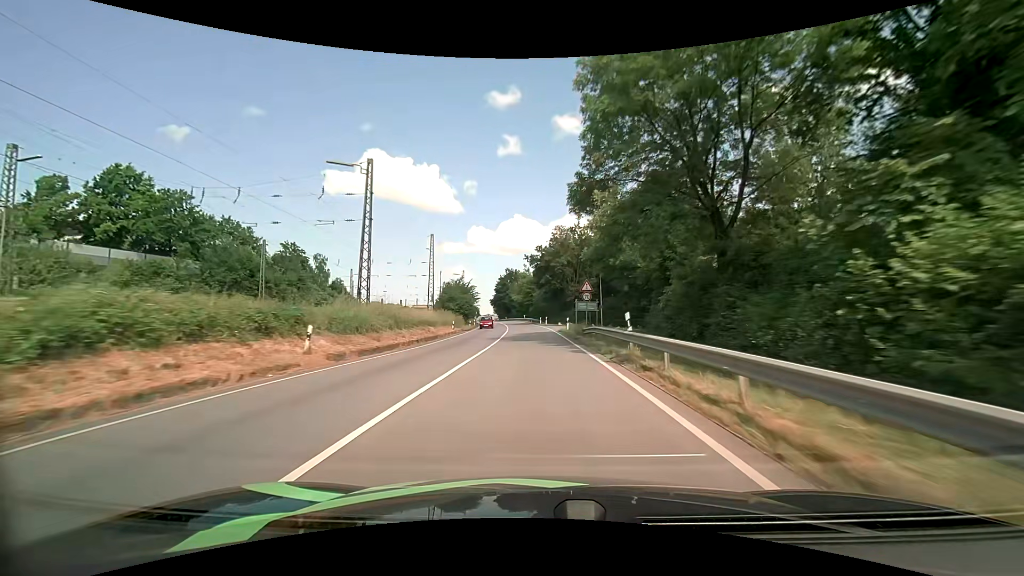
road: primary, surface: asphalt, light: Day
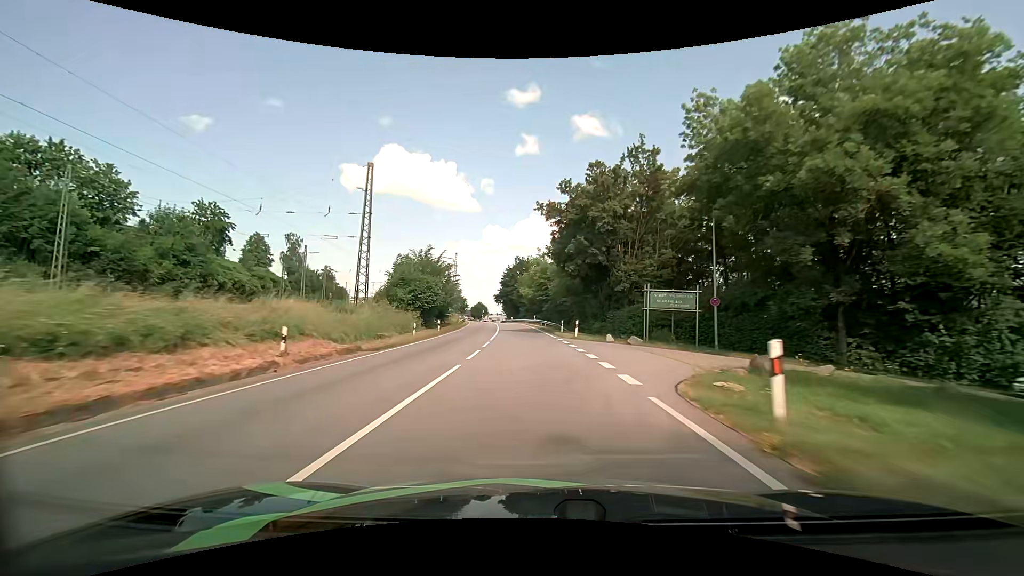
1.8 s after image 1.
(-0.4, +34.4) m; -1°
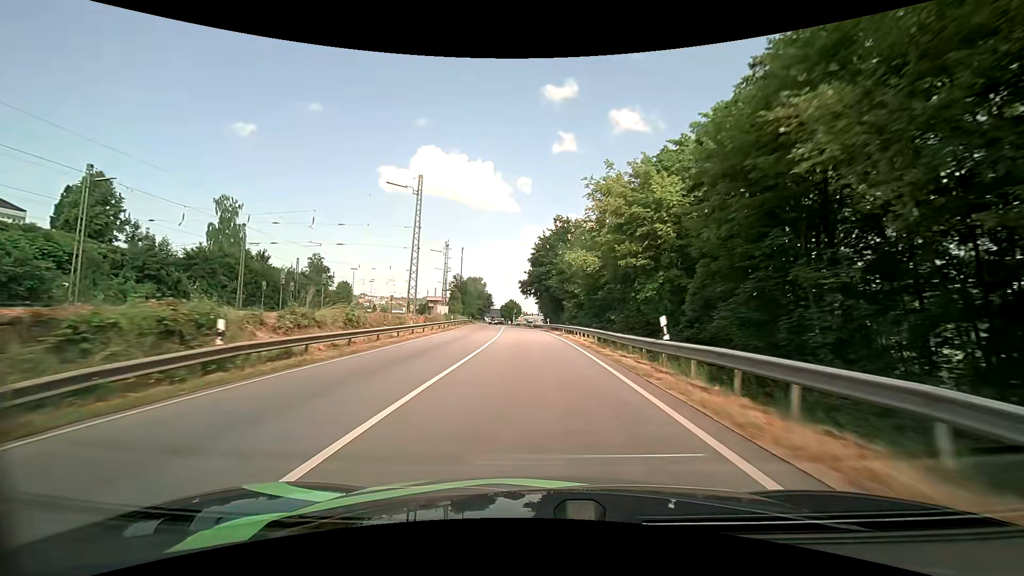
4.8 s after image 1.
(-2.4, +56.5) m; -5°
(0, +10) (0, +20) (-1, +30) (-1, +40) (-2, +50) (-2, +60) (-3, +70) (-4, +80) (-4, +90) (-5, +100) m
